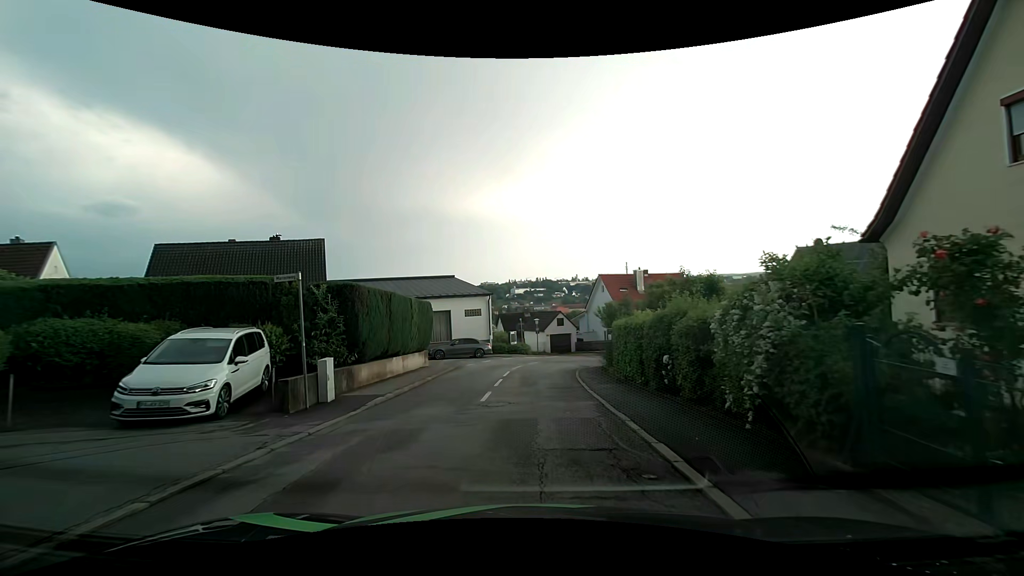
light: Day
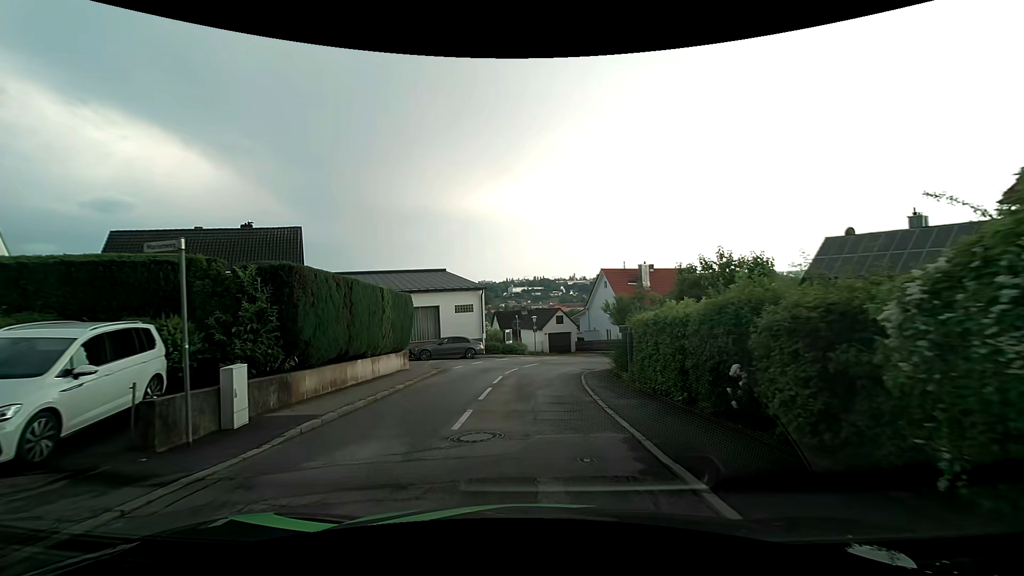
(0.0, +3.7) m; 0°
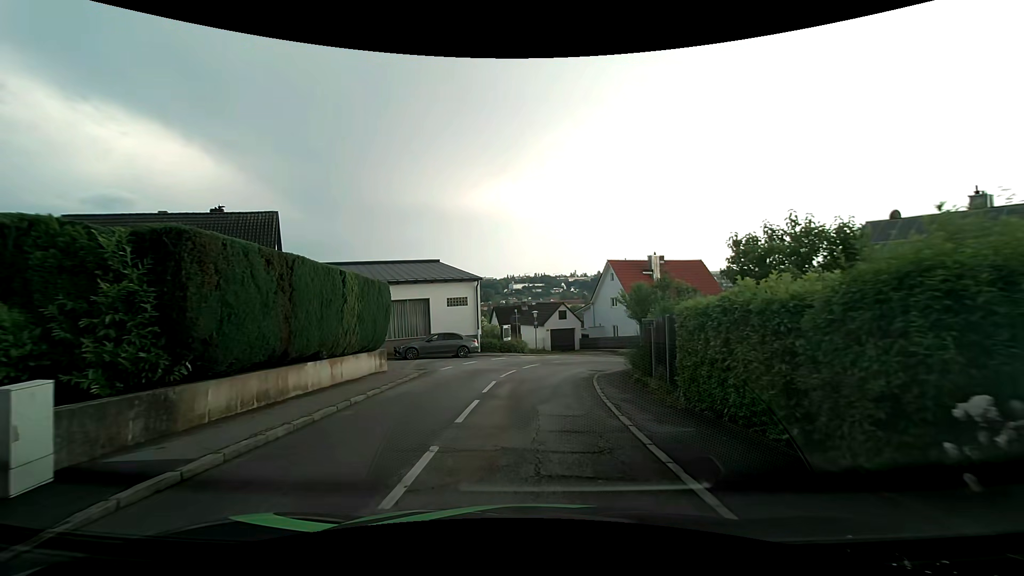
(0.0, +3.6) m; +1°
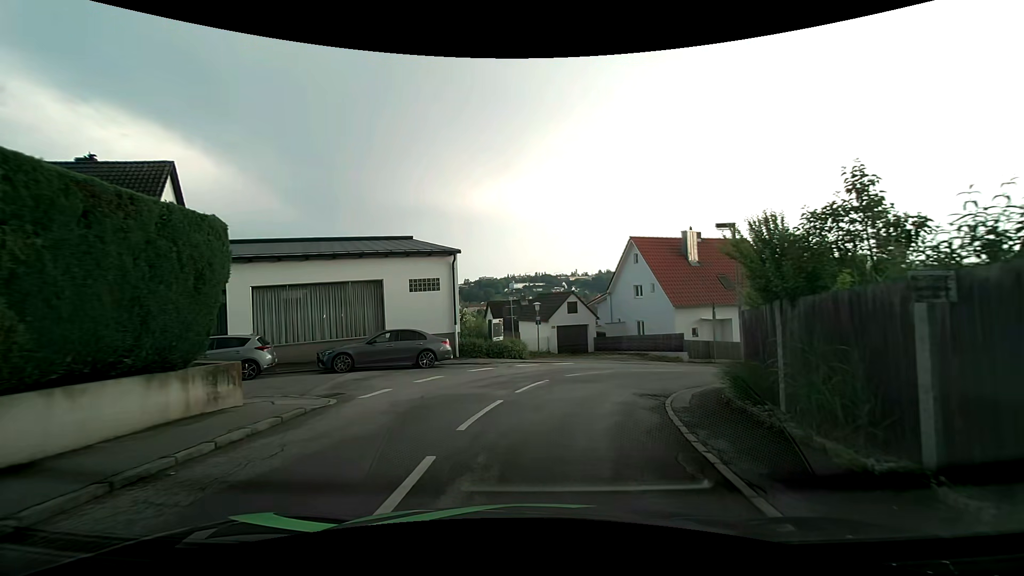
(-0.2, +10.0) m; -1°
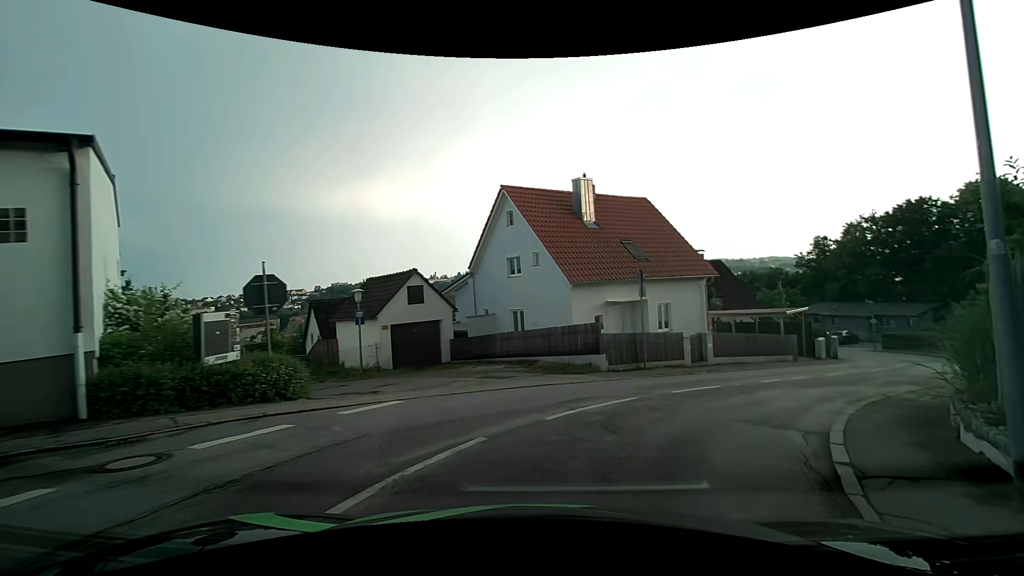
(+1.1, +12.6) m; +15°
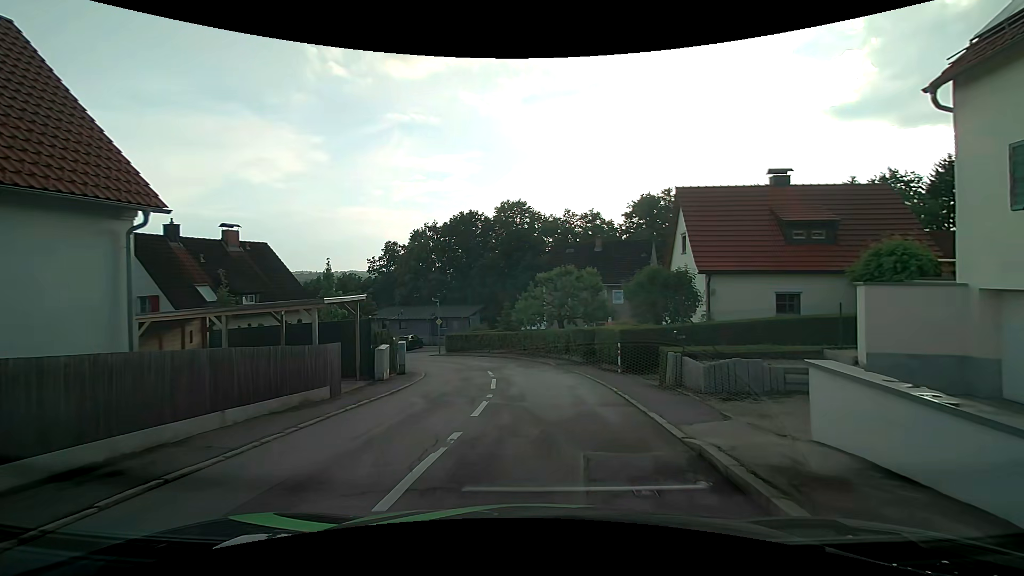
(+6.5, +14.3) m; +45°
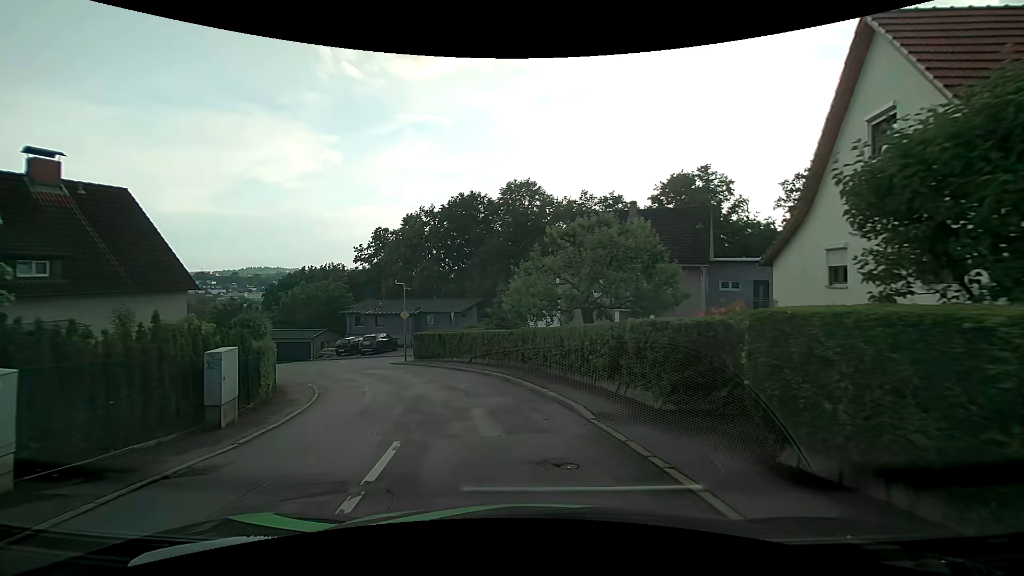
(+0.5, +13.6) m; +1°
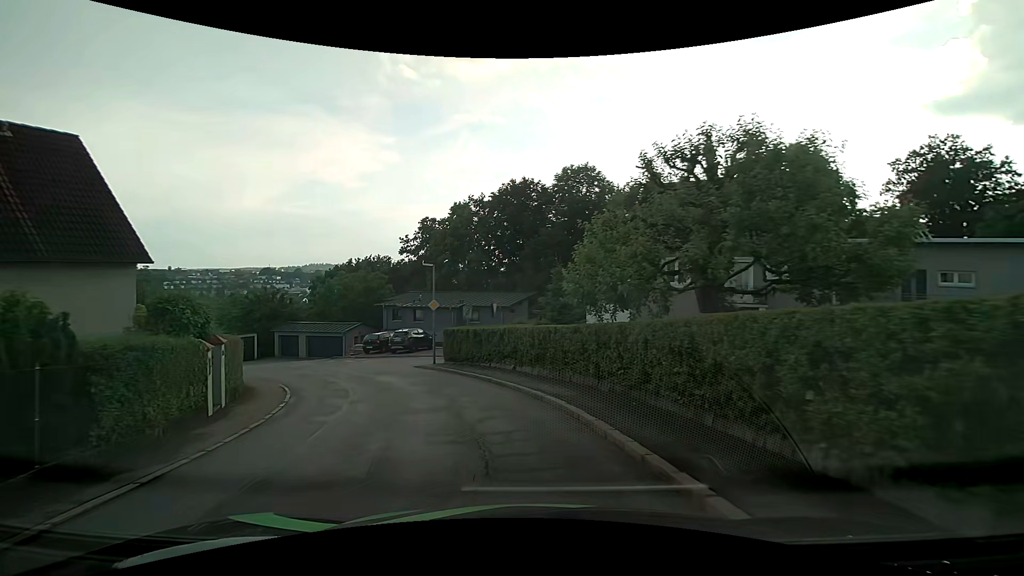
(-0.4, +6.9) m; -7°
(-1, +10) (-4, +19) (-9, +28) (-16, +35) (-24, +41) (-33, +46) (-42, +51) (-51, +54) (-61, +54) (-71, +52) m
